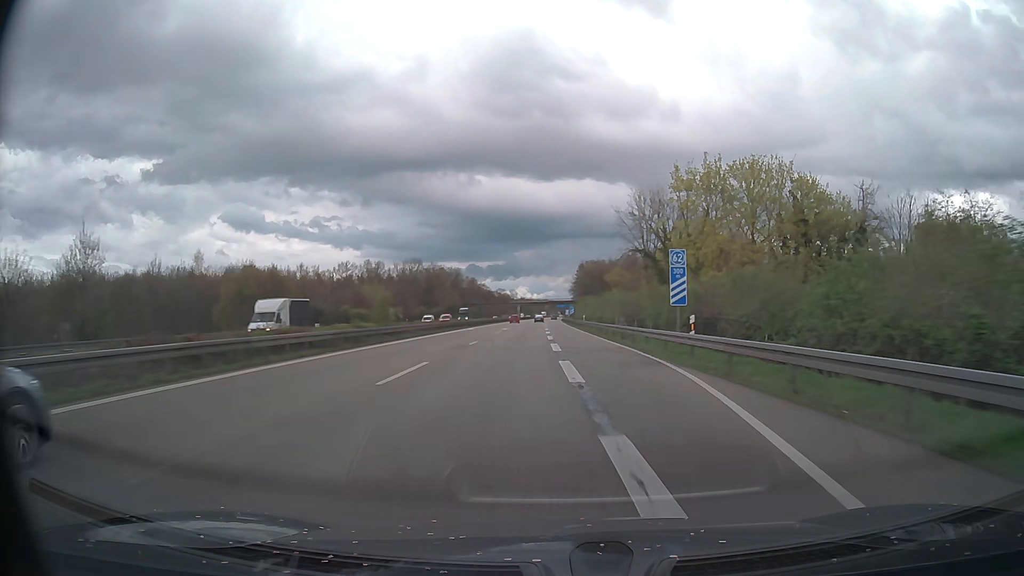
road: motorway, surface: asphalt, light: Day
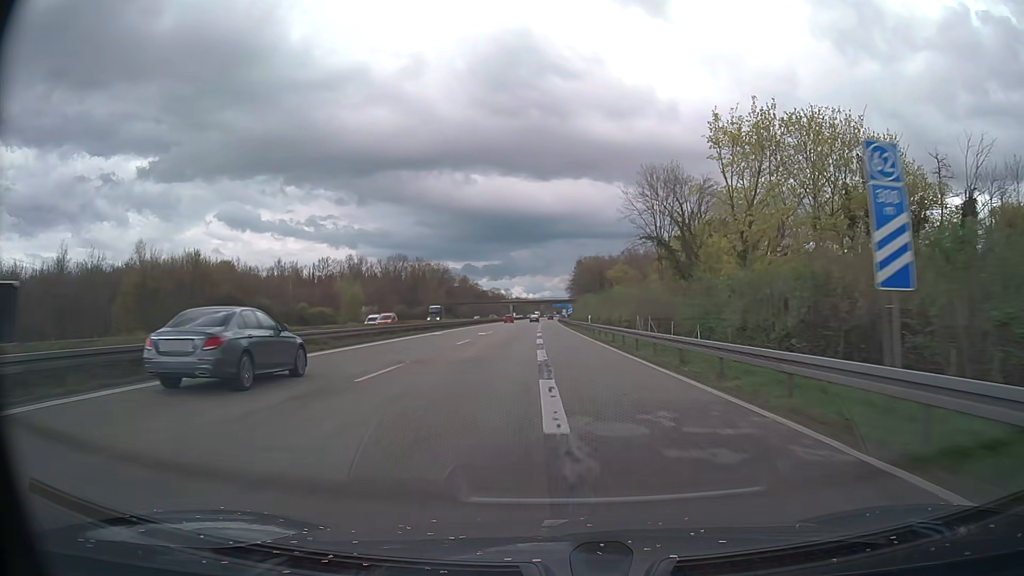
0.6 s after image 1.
(0.0, +17.4) m; 0°
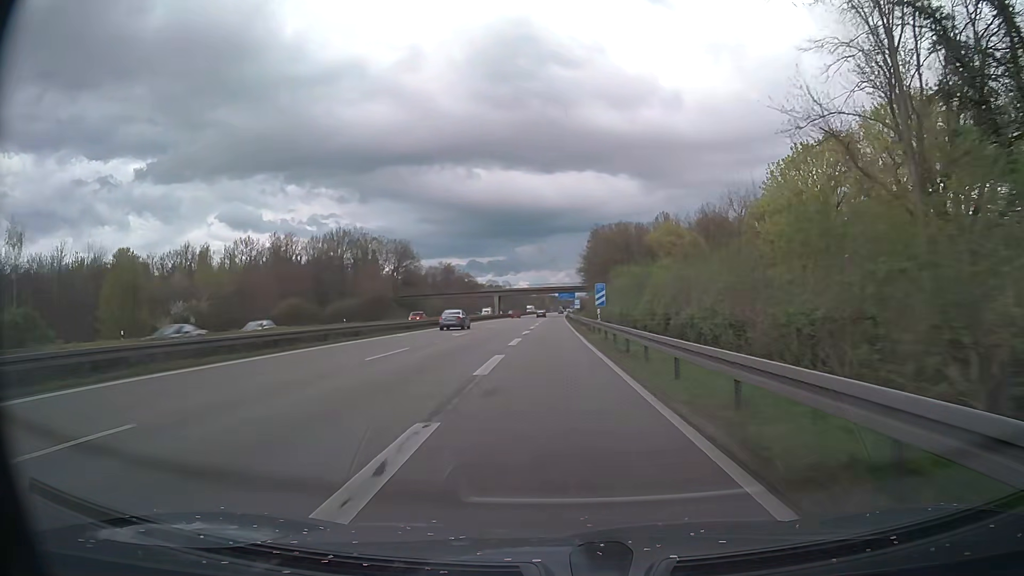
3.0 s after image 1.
(+0.1, +65.5) m; 0°
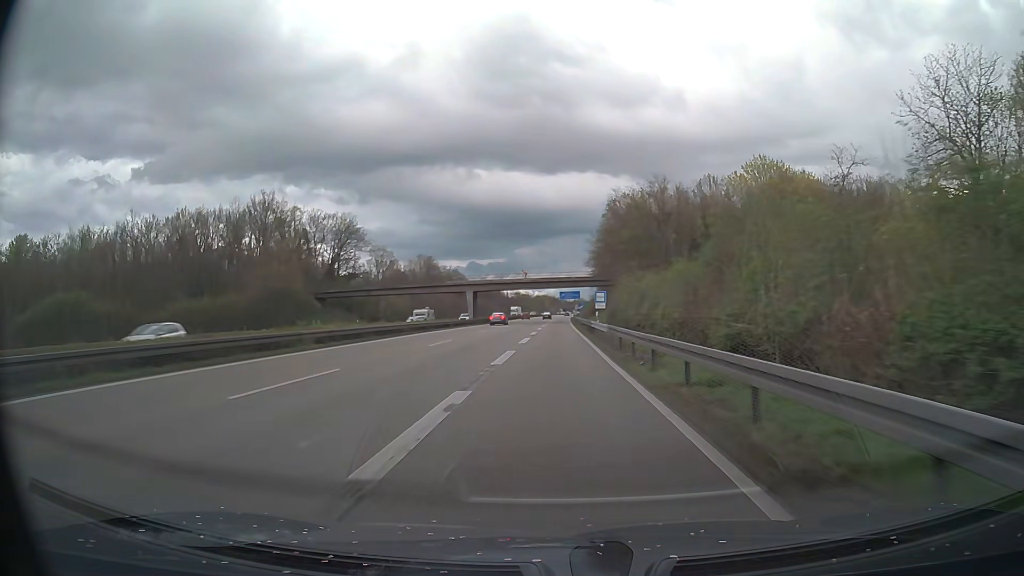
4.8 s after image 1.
(-0.3, +44.4) m; 0°
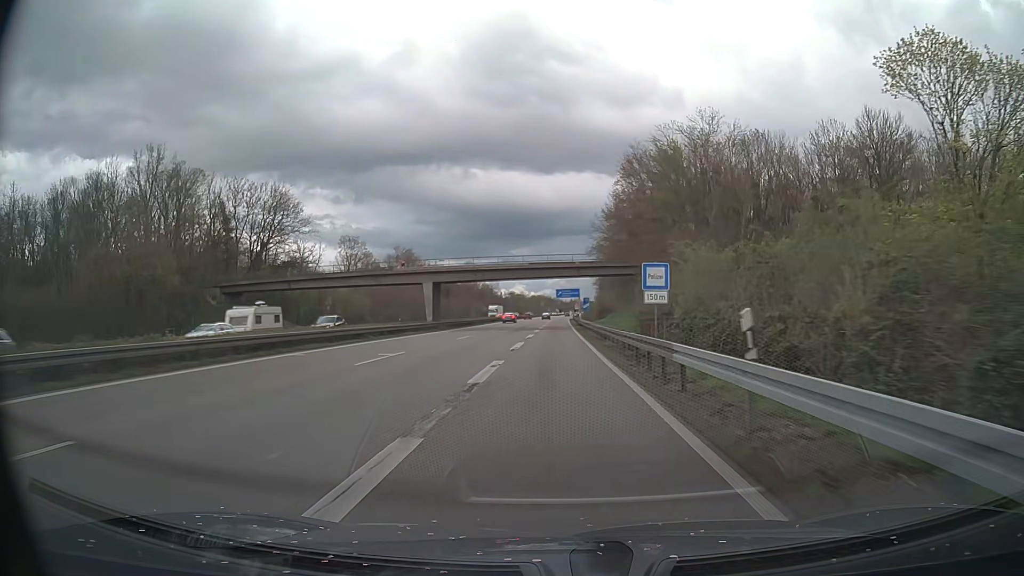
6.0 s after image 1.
(+0.2, +28.2) m; +1°
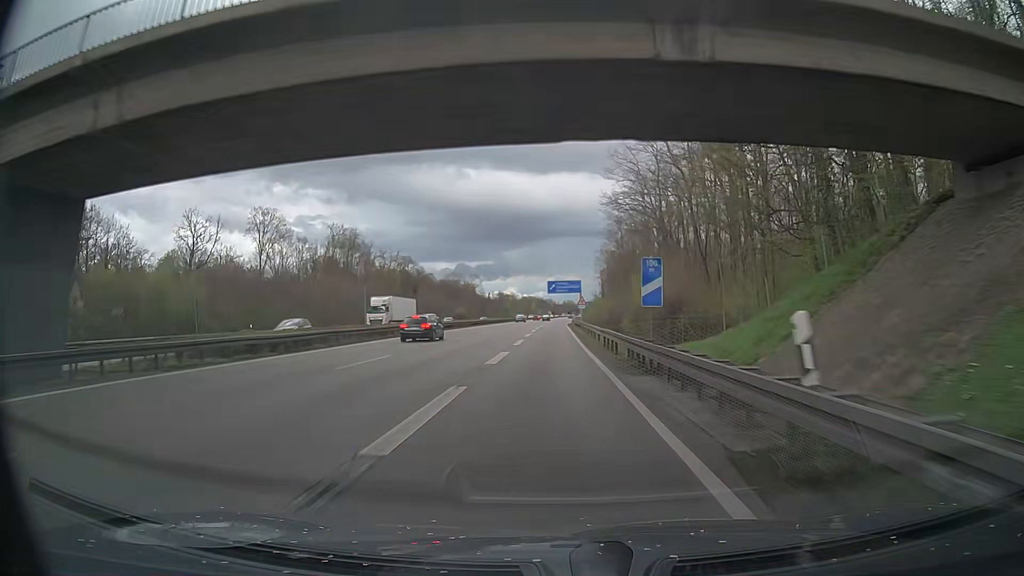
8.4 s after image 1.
(+0.3, +54.7) m; +1°
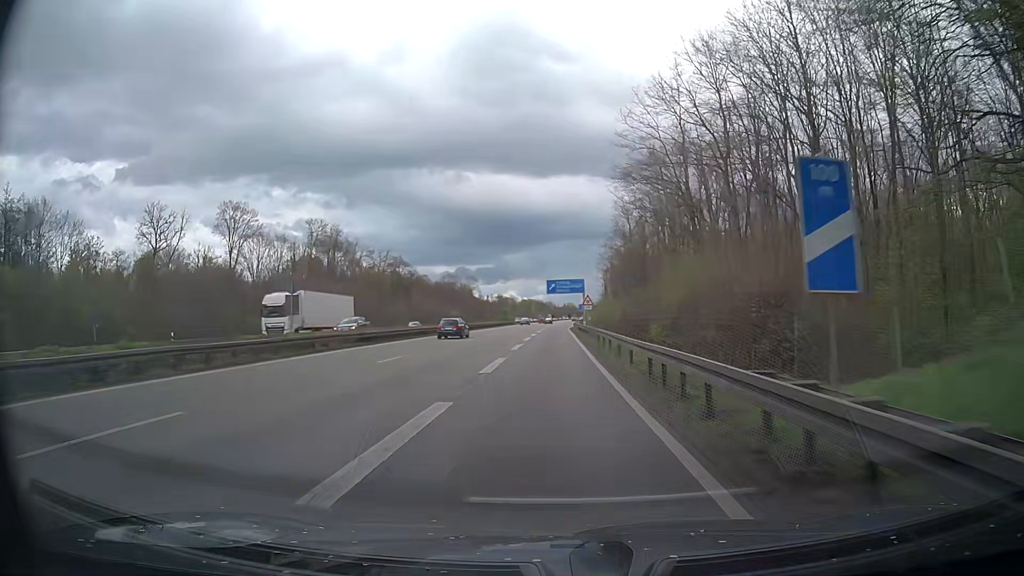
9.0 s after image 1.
(0.0, +13.7) m; 0°
